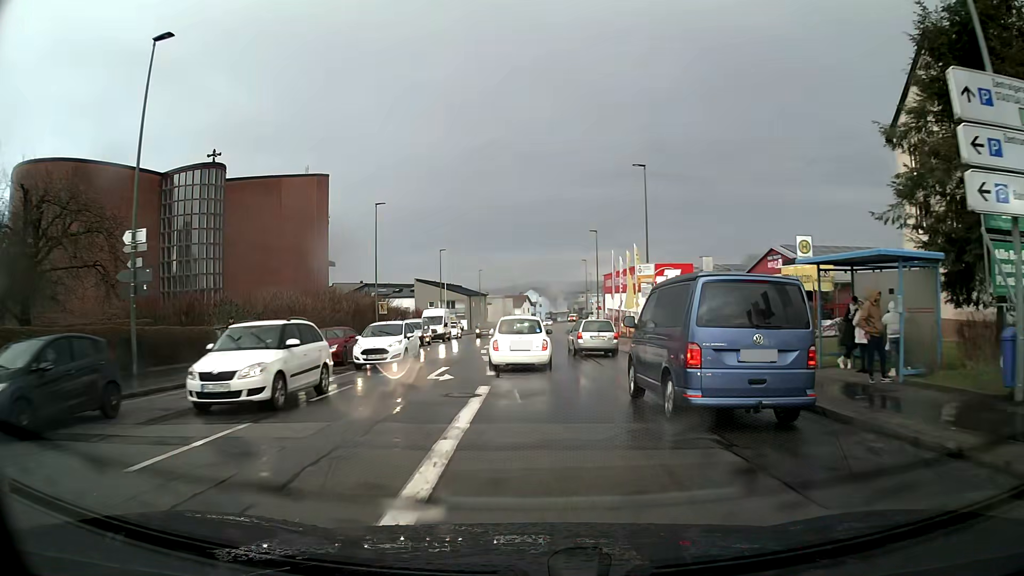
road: tertiary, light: Day
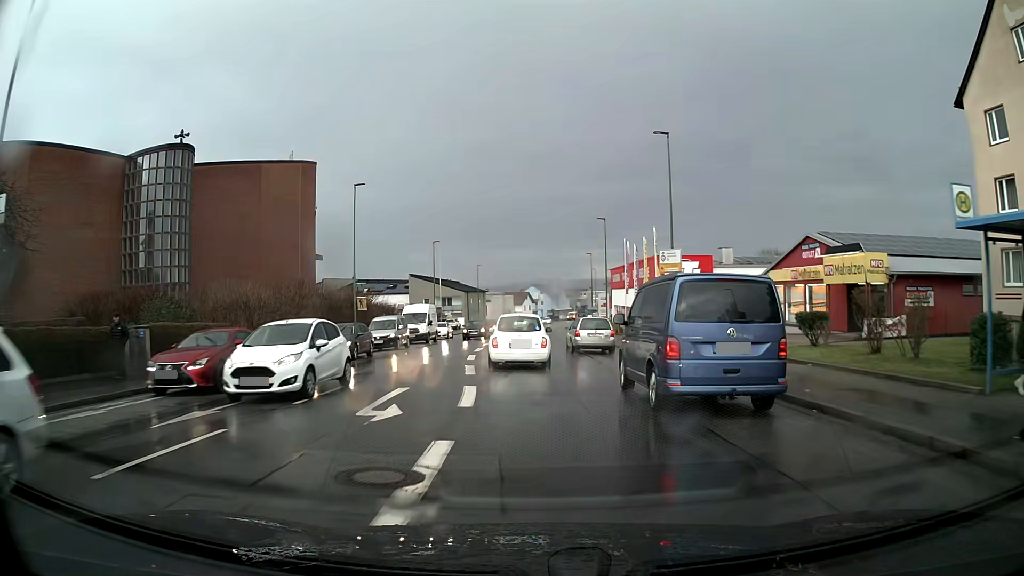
(0.0, +6.7) m; 0°
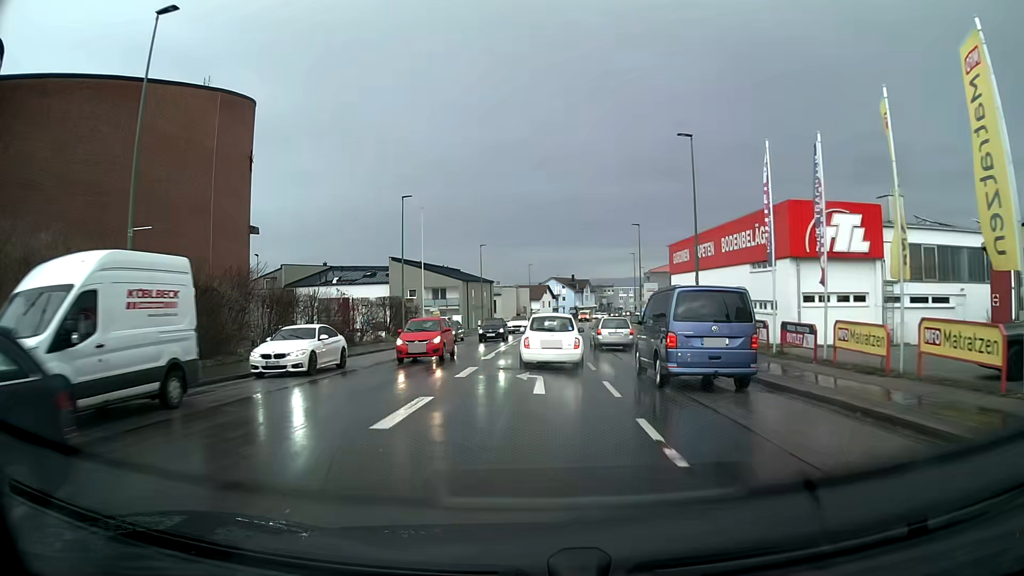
(-0.4, +27.8) m; -1°
(0, +10) (0, +20) (0, +30) (+1, +40) (+1, +50) (+2, +60) (+3, +70) (+4, +80) (+6, +90) (+8, +100) m
